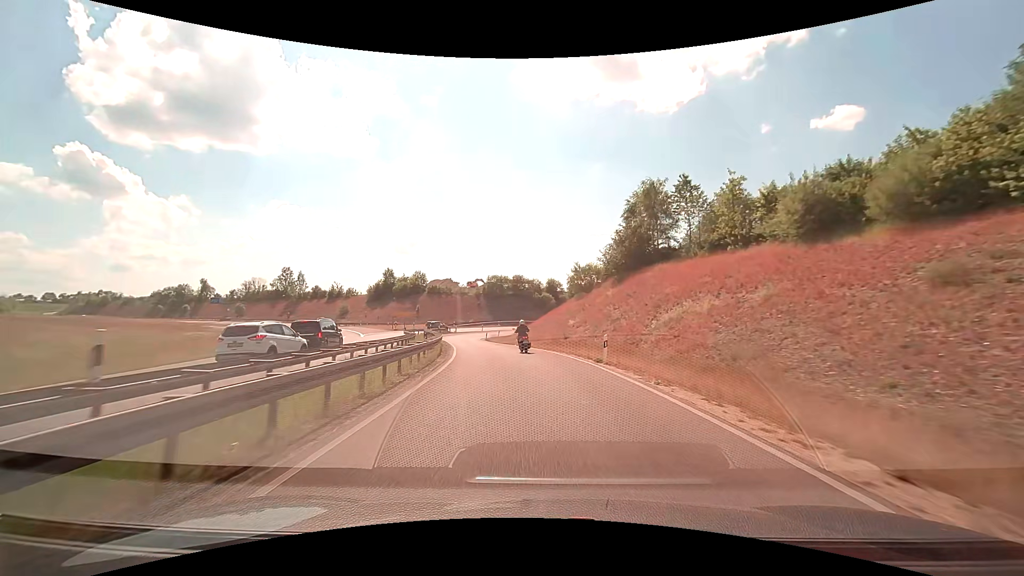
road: trunk_link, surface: asphalt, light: Day
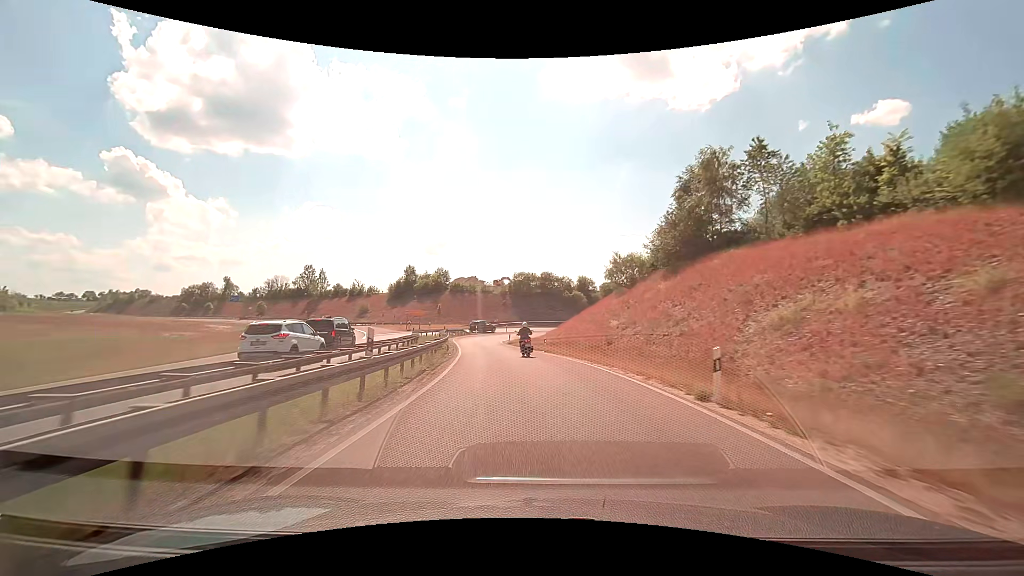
(-0.2, +8.8) m; -3°
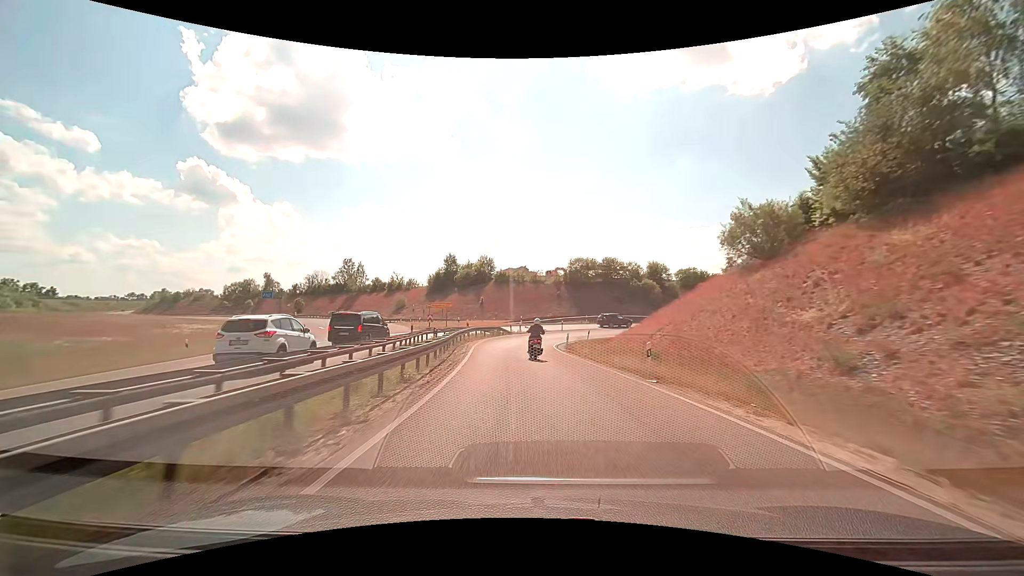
(-1.1, +18.4) m; -6°
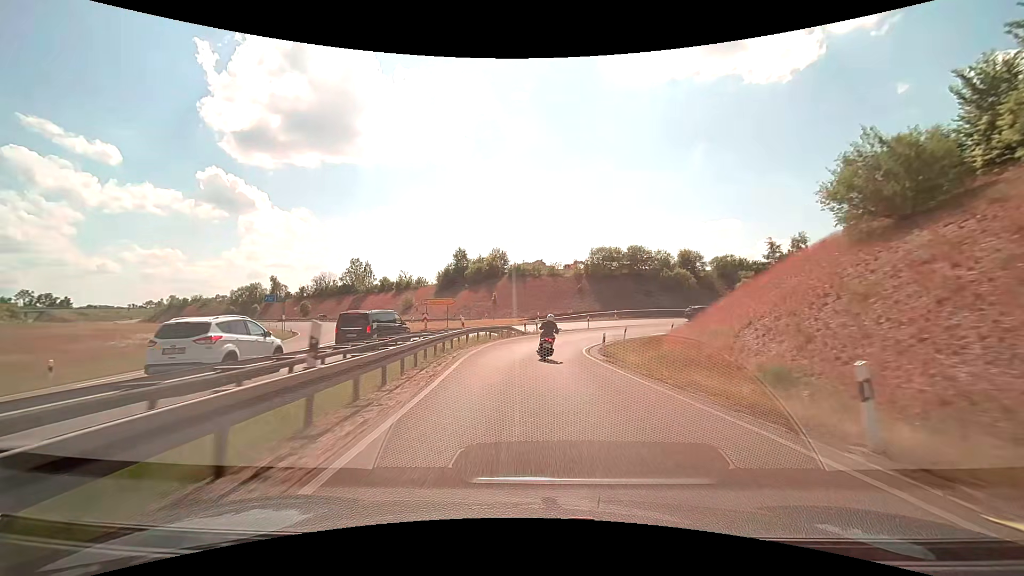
(-0.2, +9.6) m; -2°
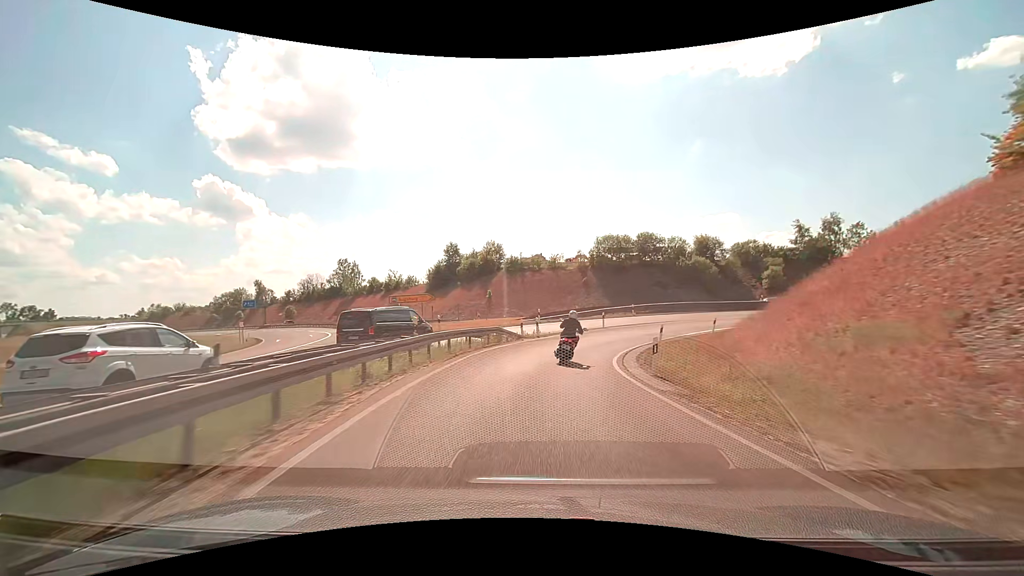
(-0.1, +9.6) m; -1°
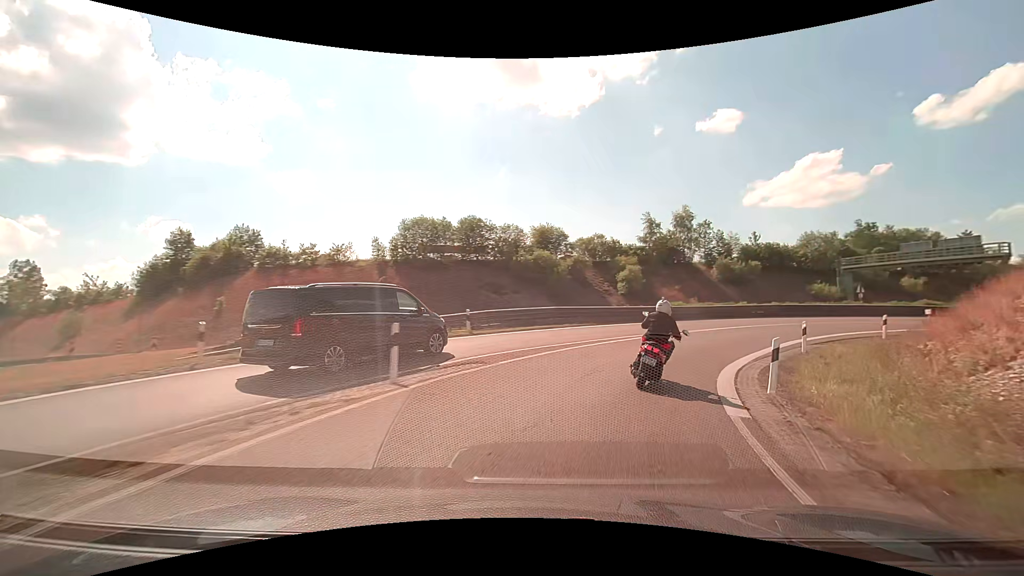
(+2.5, +24.7) m; +19°
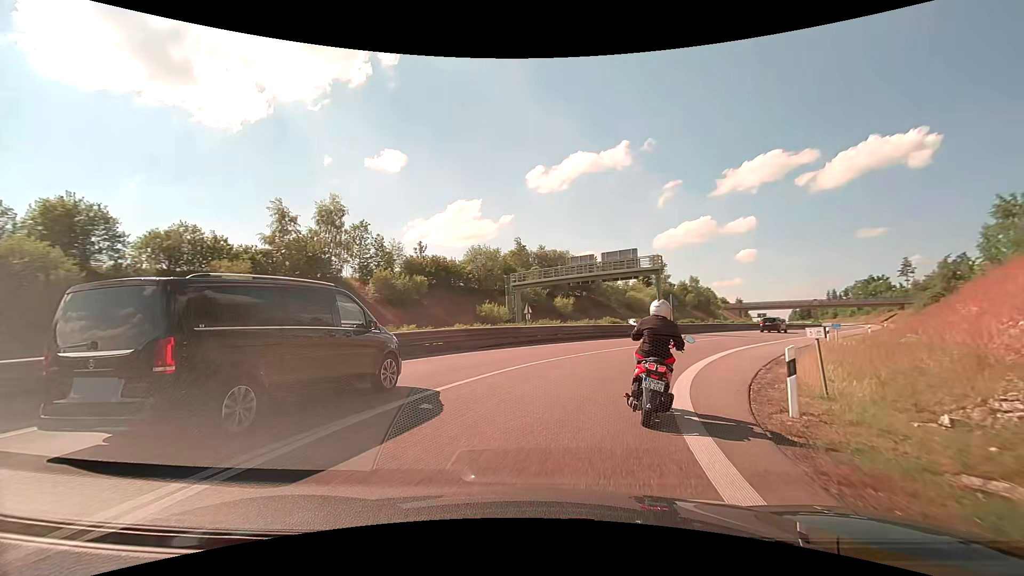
(+6.5, +19.0) m; +38°
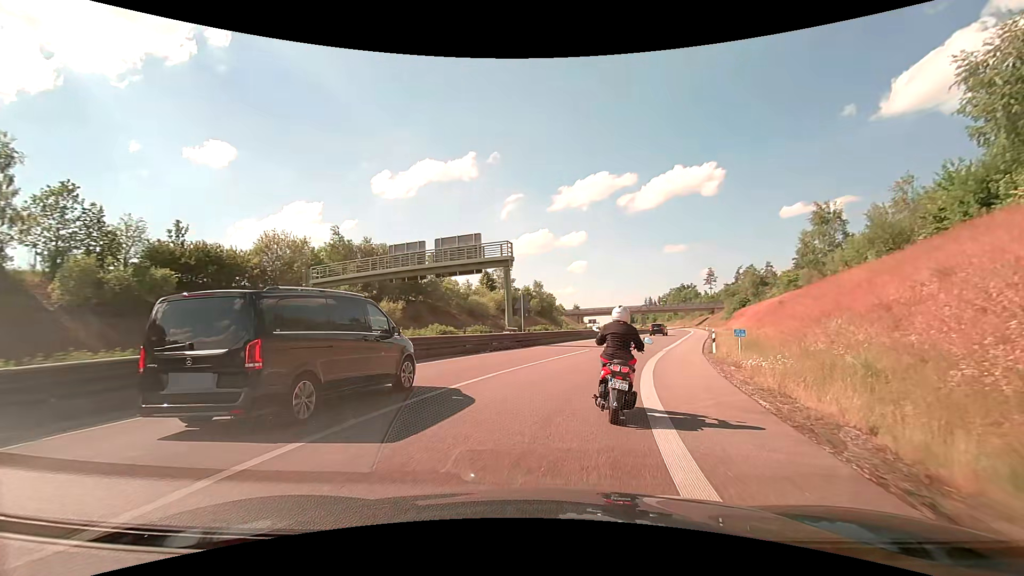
(+2.0, +12.1) m; +18°
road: trunk
(+1, +10) (+3, +20) (+6, +29) (+9, +39) (+12, +48) (+15, +58) (+18, +67) (+22, +77) (+25, +86) (+28, +96) m
